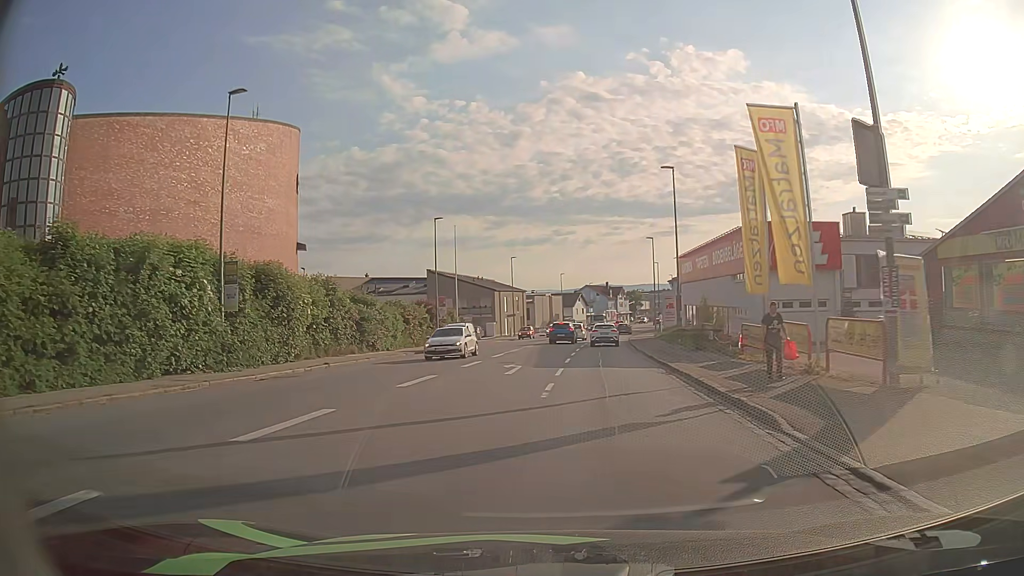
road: tertiary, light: Day
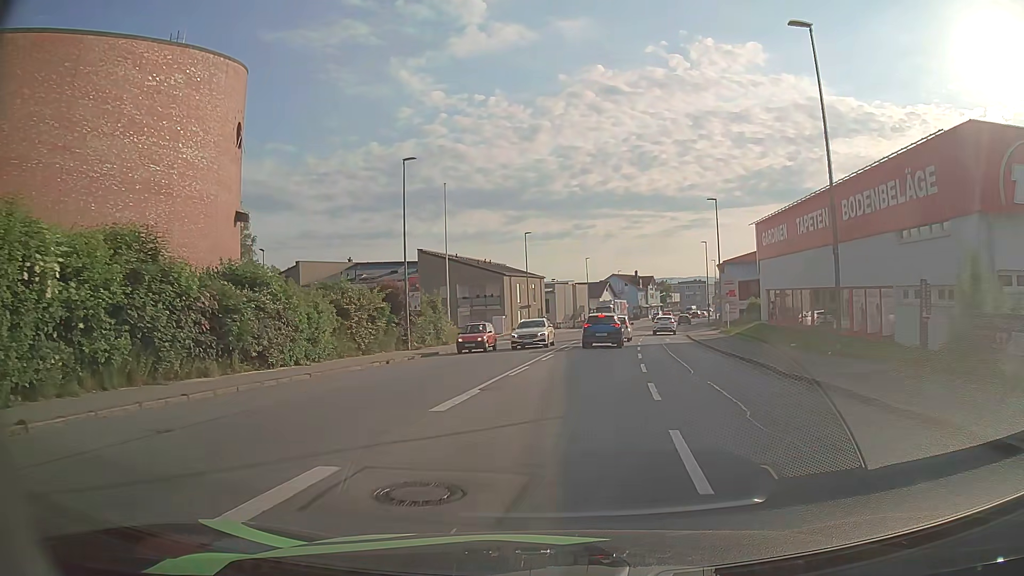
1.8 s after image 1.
(-0.4, +19.0) m; -2°
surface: asphalt
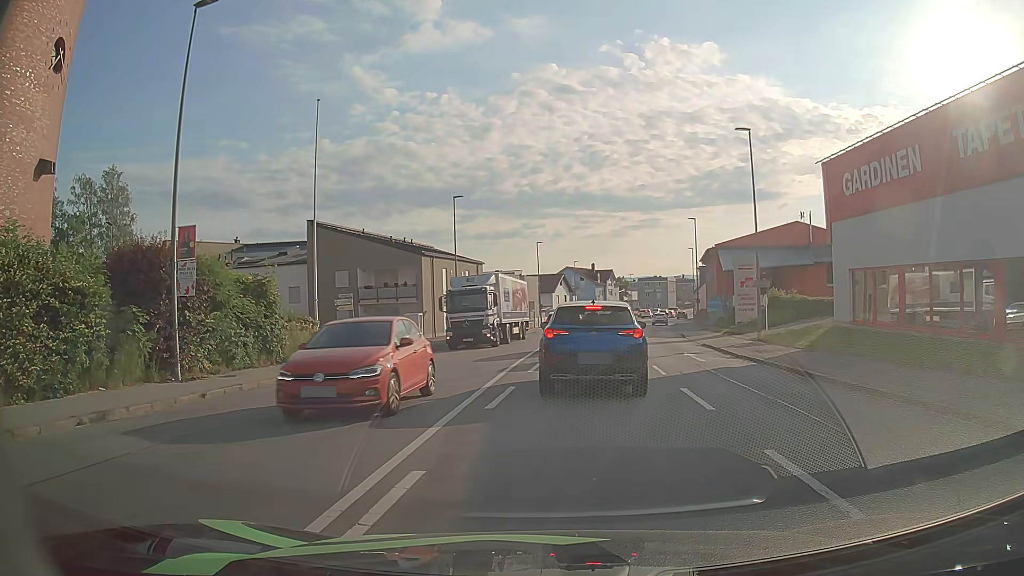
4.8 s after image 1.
(+0.5, +19.2) m; +4°
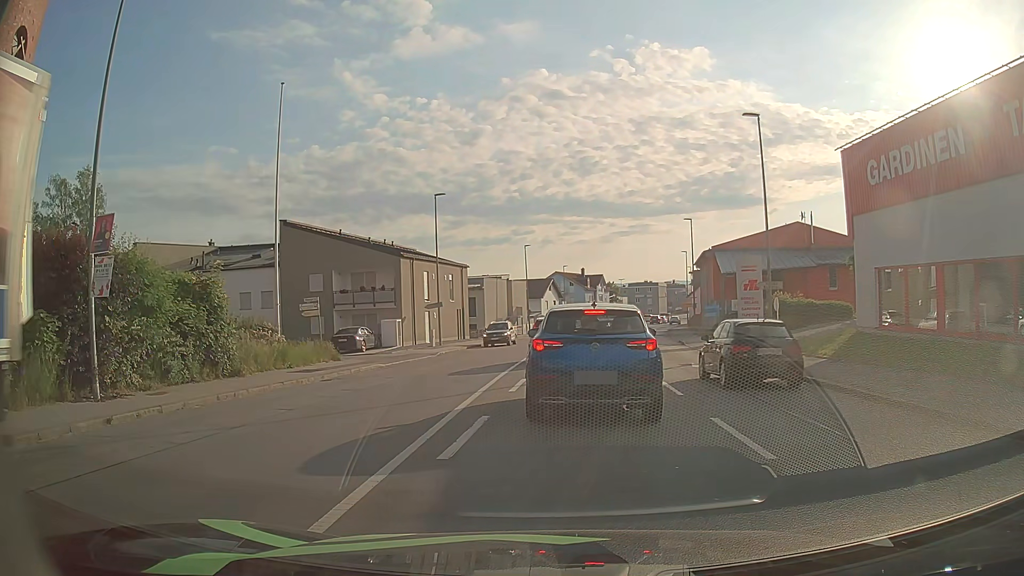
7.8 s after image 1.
(0.0, +3.1) m; 0°
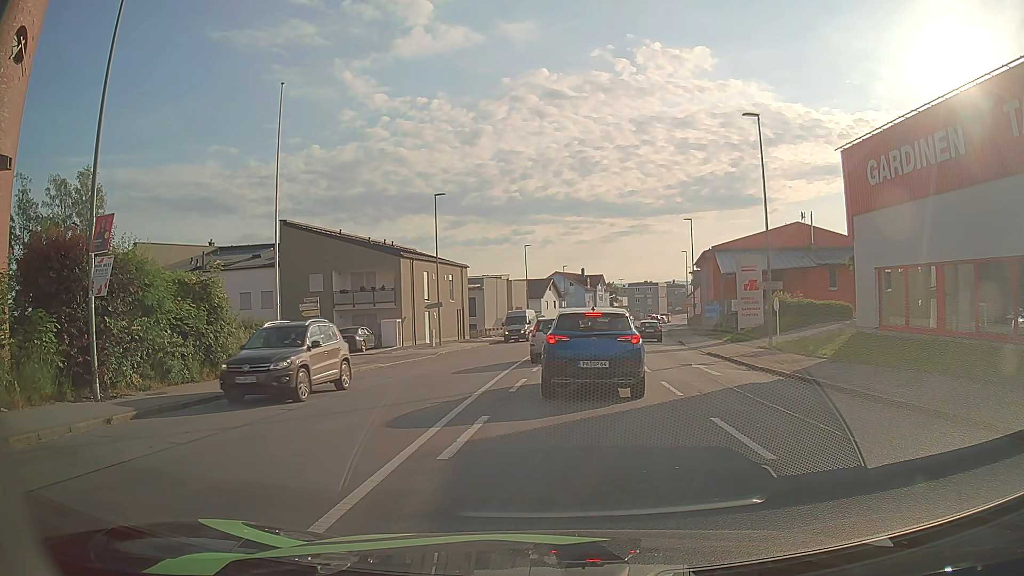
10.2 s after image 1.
(0.0, 0.0) m; 0°
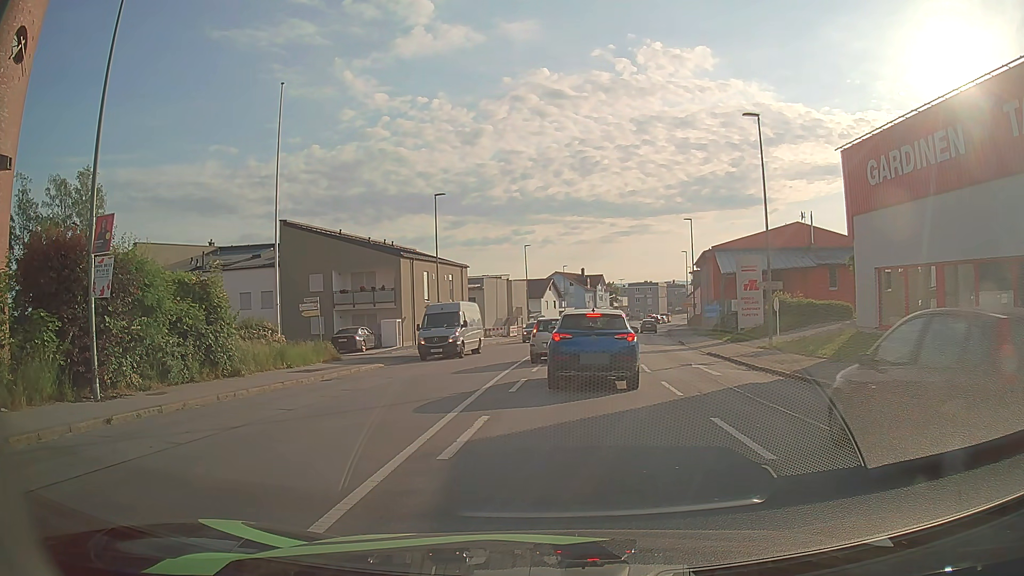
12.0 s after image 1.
(0.0, 0.0) m; 0°
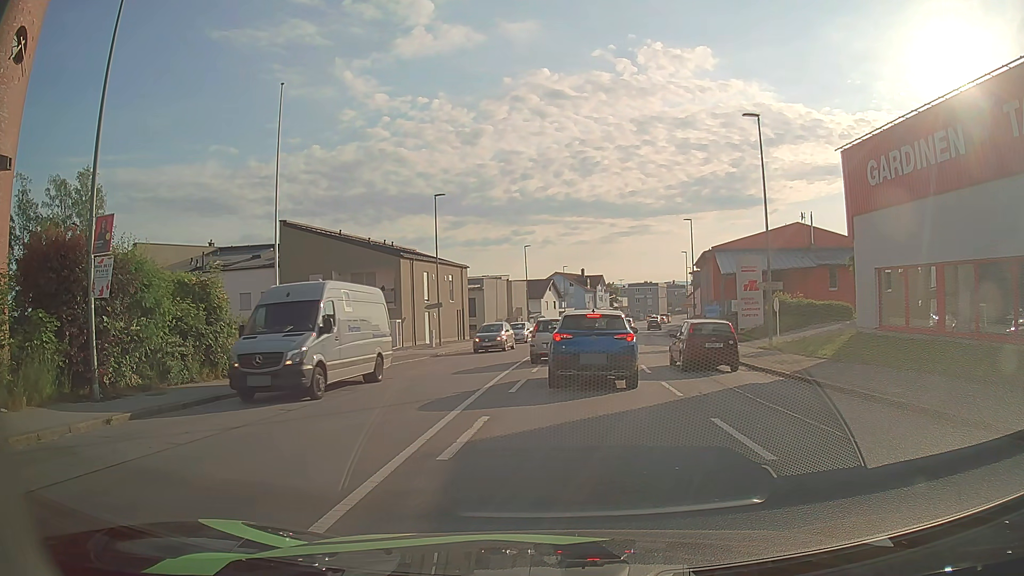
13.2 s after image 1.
(0.0, 0.0) m; 0°
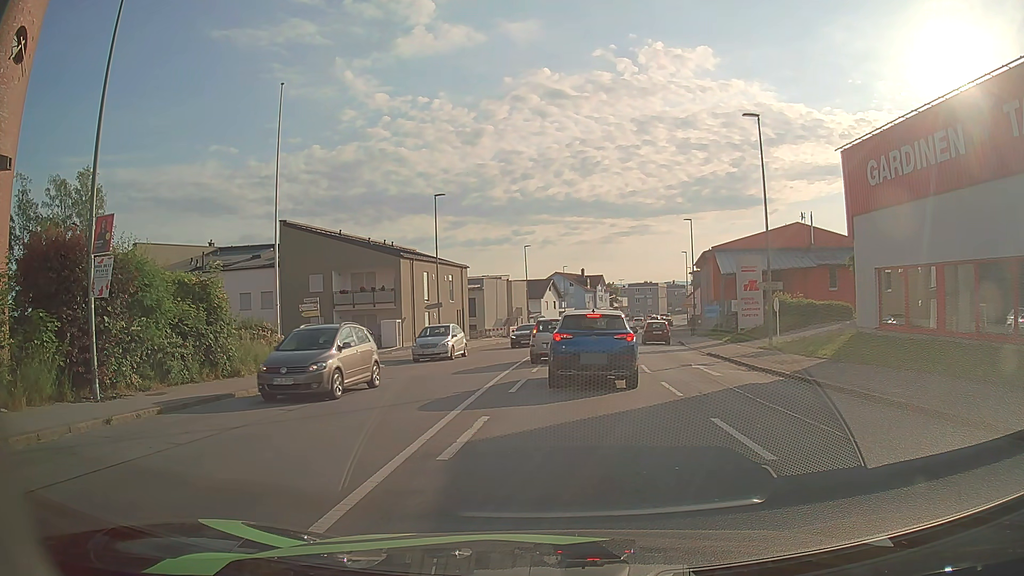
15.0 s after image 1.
(0.0, 0.0) m; 0°
(0, +10) (+1, +20) (+2, +30) (+3, +40) (+4, +50) (+6, +60) (+8, +69) (+10, +79) (+12, +89) (+14, +99) m
